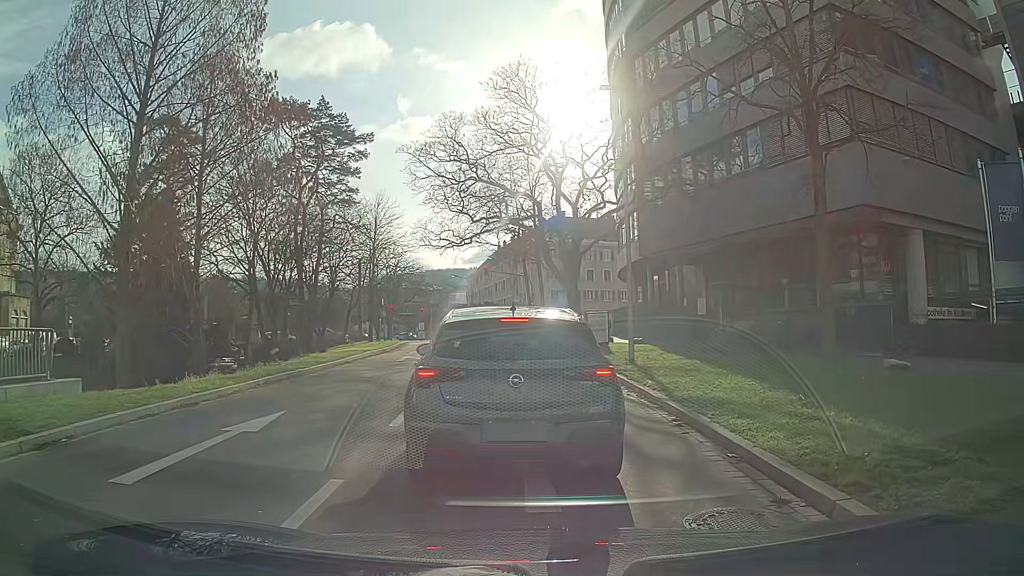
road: primary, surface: asphalt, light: Day
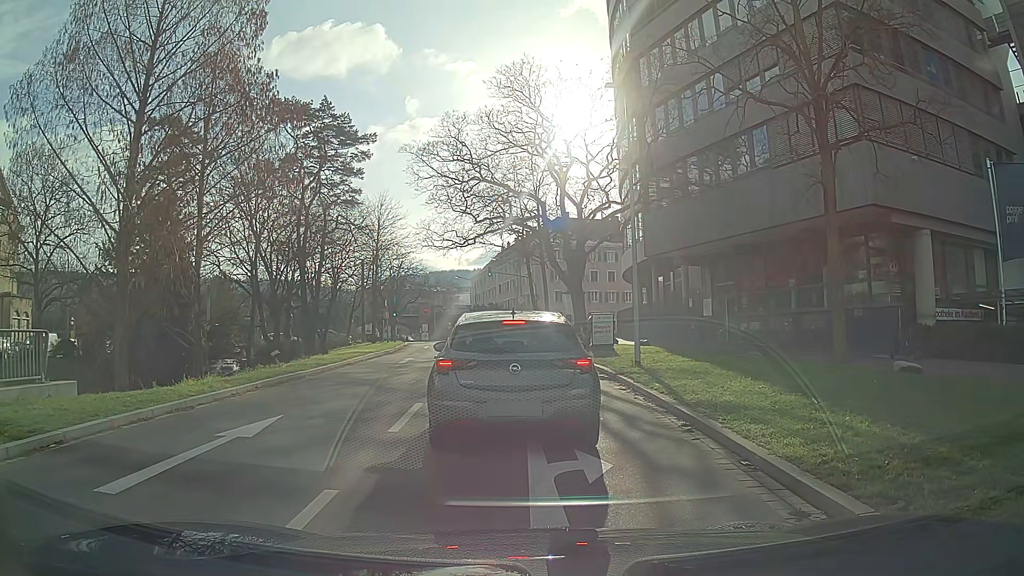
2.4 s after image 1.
(0.0, +0.4) m; 0°
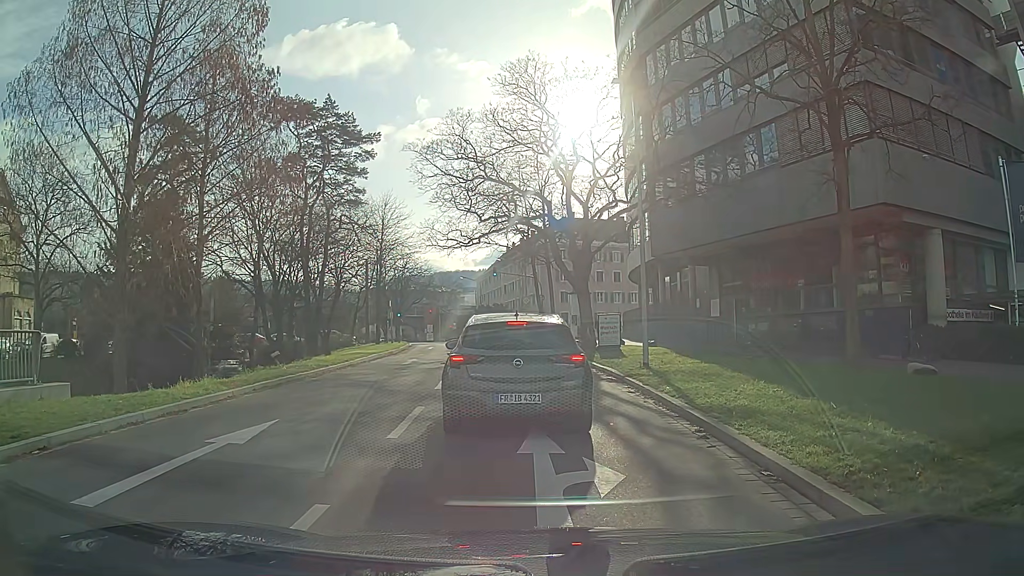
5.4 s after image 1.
(0.0, +0.4) m; 0°
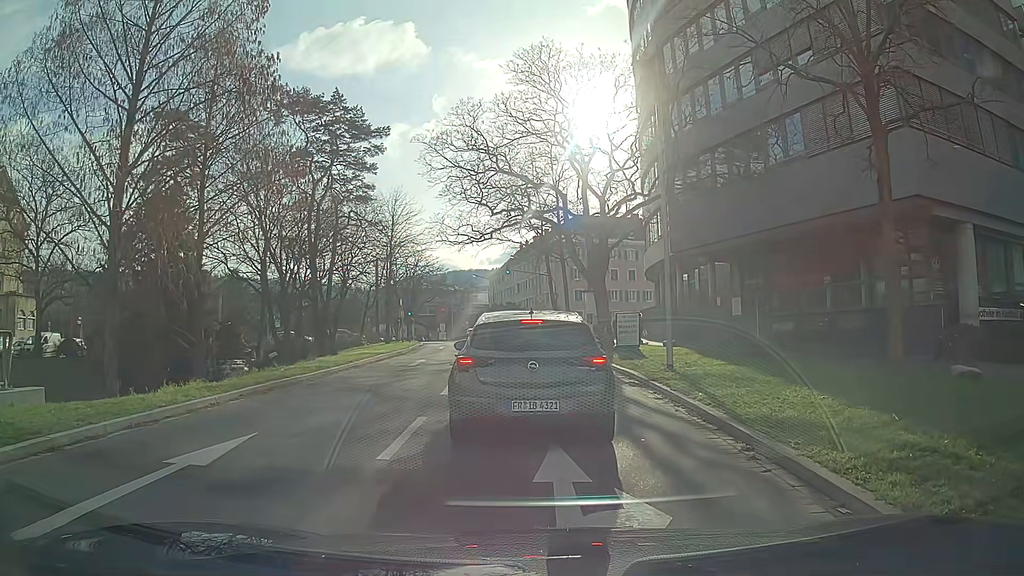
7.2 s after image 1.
(0.0, +1.4) m; 0°
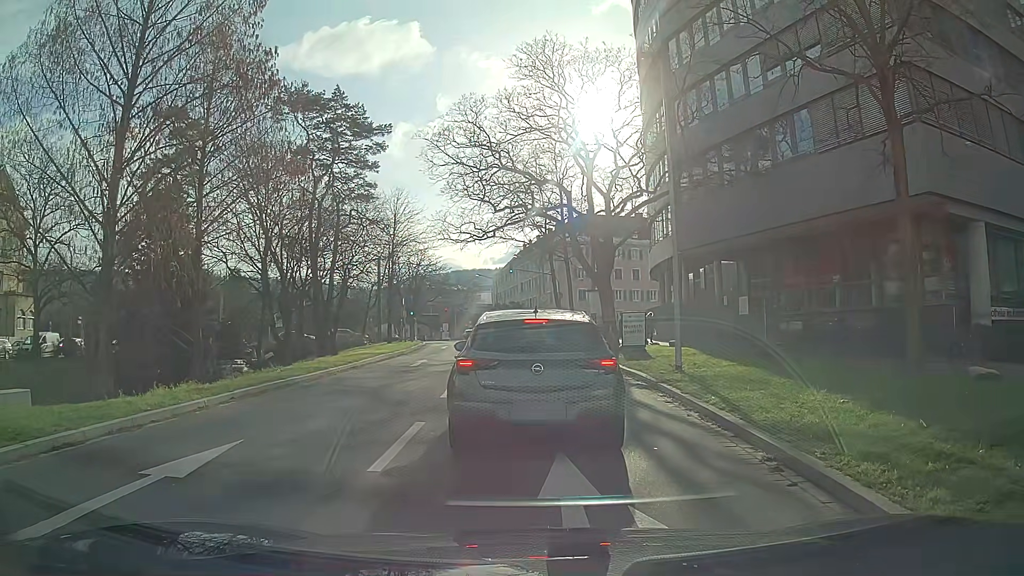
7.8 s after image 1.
(0.0, +0.6) m; 0°
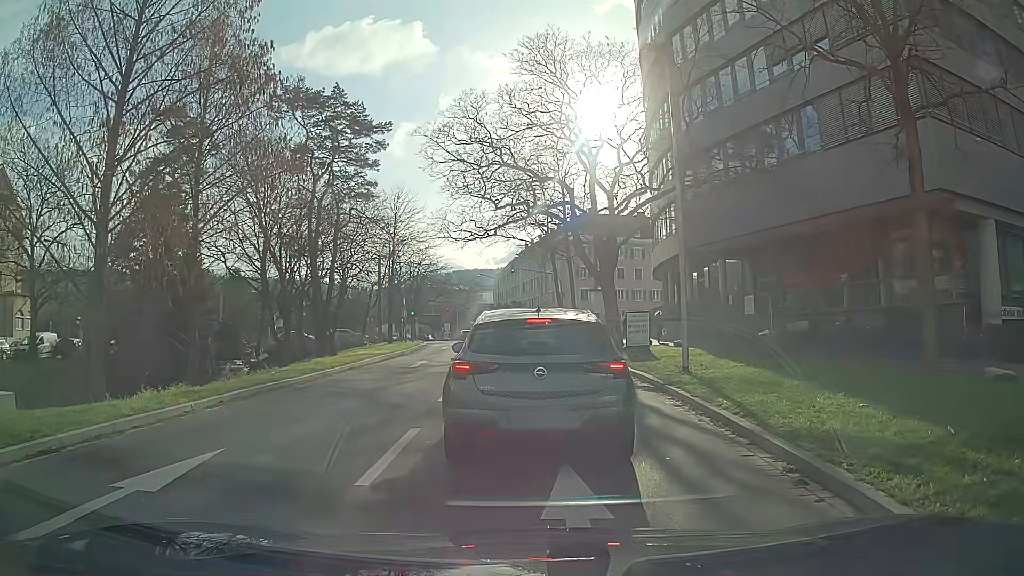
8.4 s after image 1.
(0.0, +0.5) m; 0°
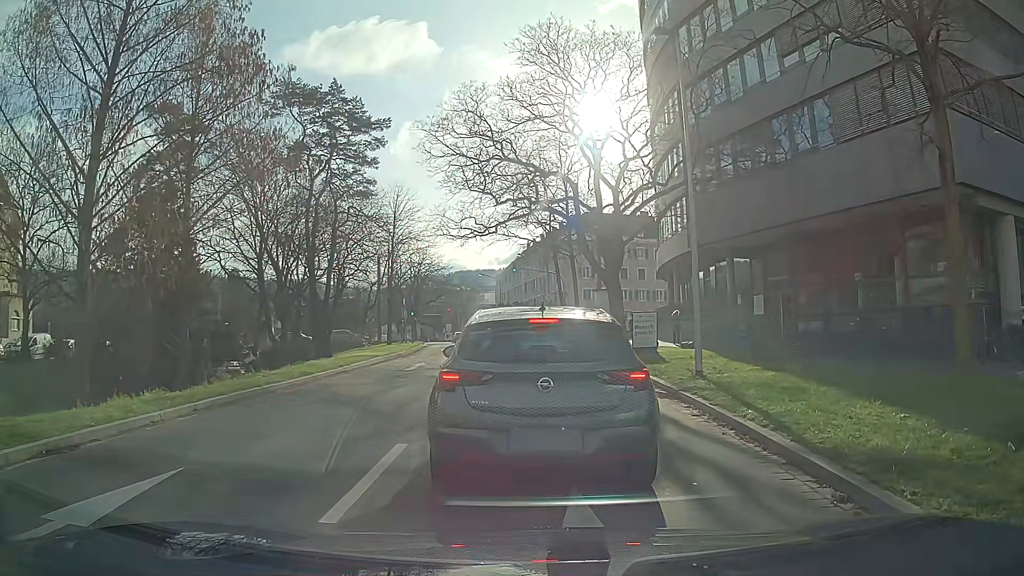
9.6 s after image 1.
(0.0, +1.0) m; 0°
